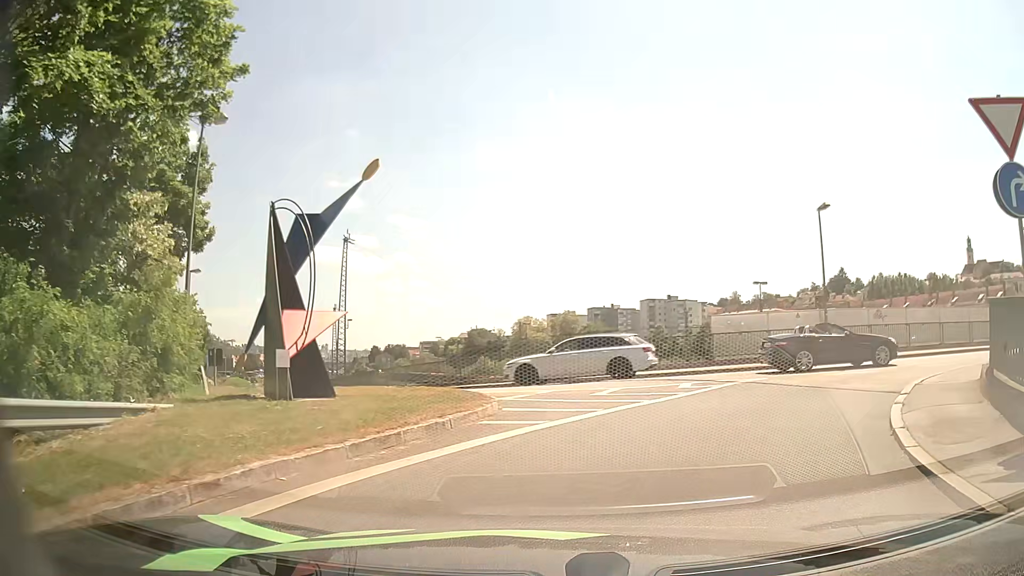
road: unclassified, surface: asphalt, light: Day
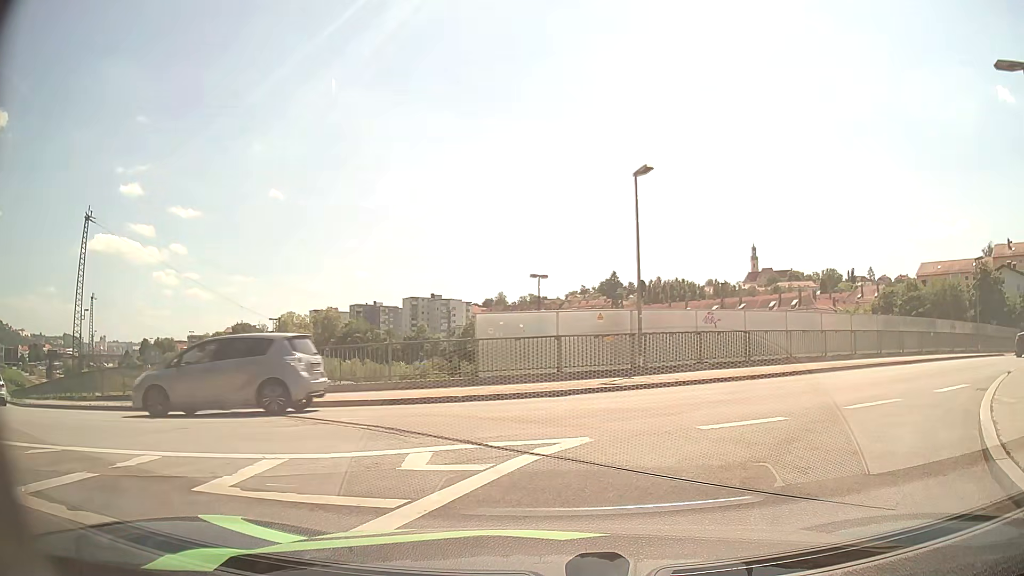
(+1.3, +7.9) m; +18°
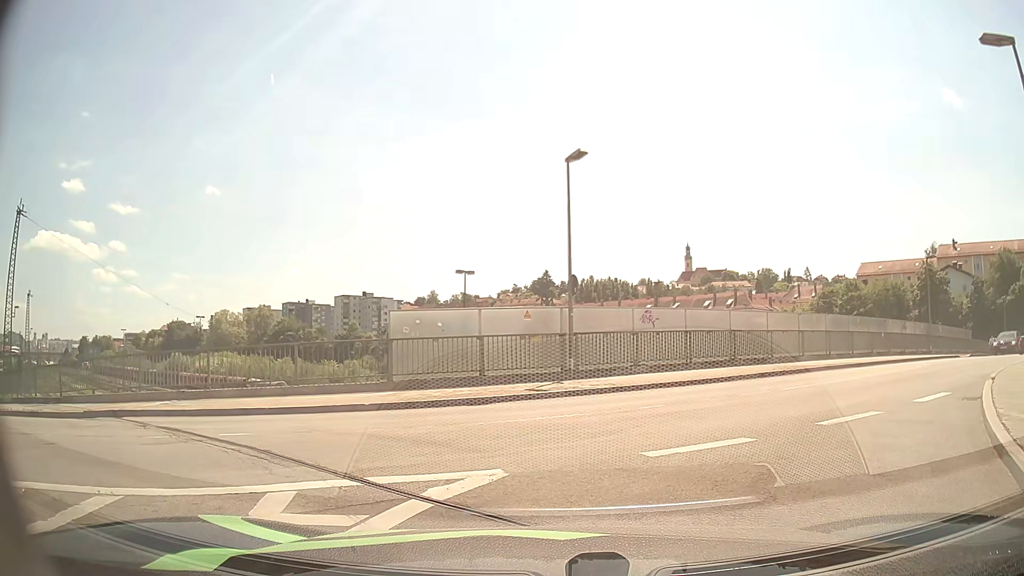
(+0.2, +1.8) m; +7°
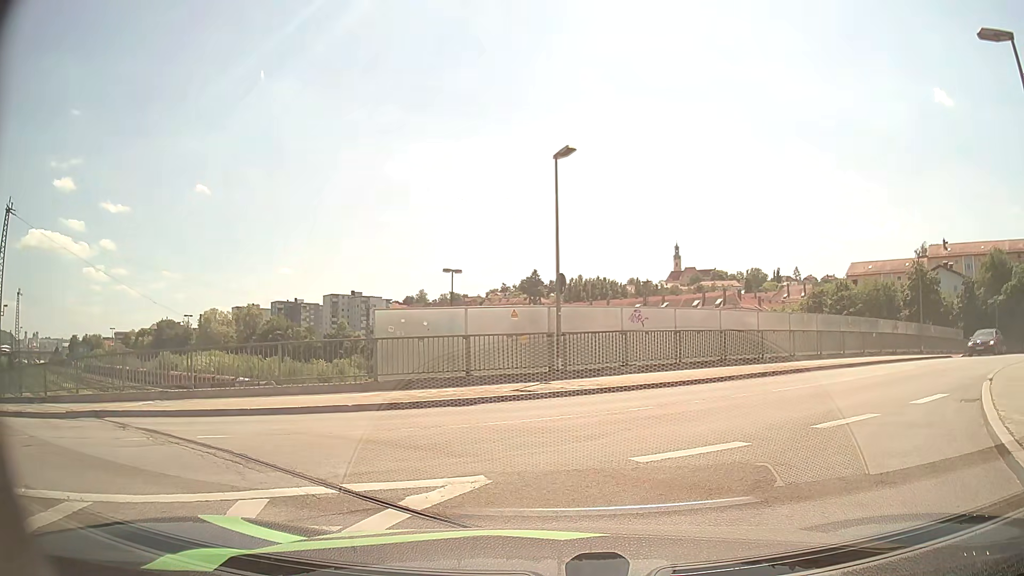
(0.0, +0.3) m; 0°
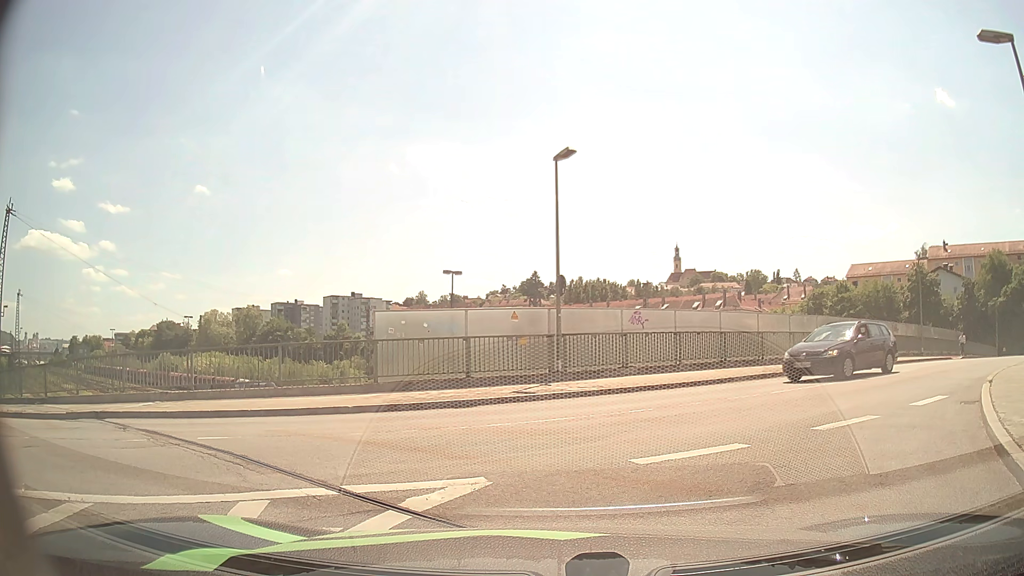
(0.0, +0.1) m; 0°
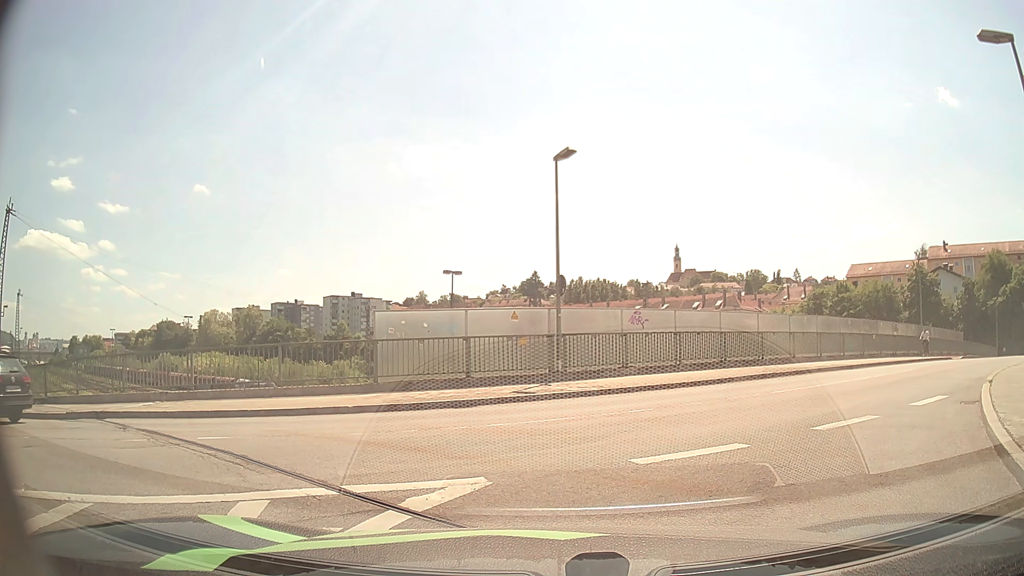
(0.0, 0.0) m; 0°
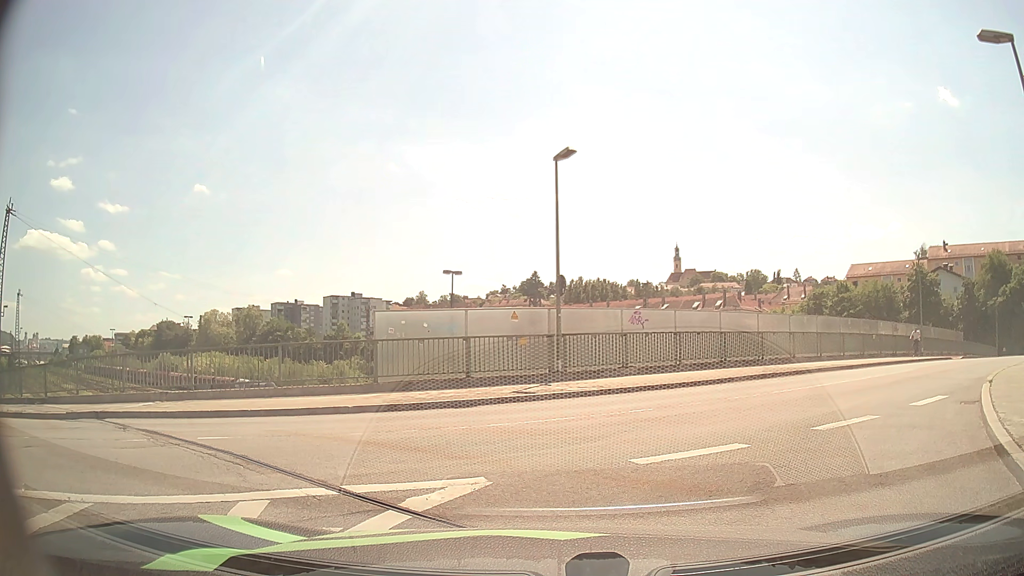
(0.0, 0.0) m; 0°
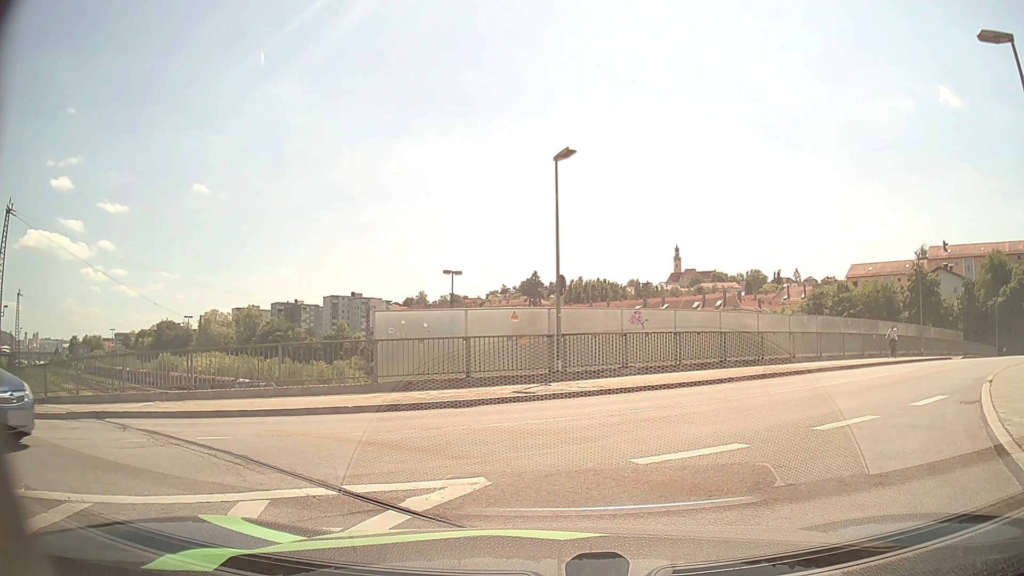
(0.0, 0.0) m; 0°
